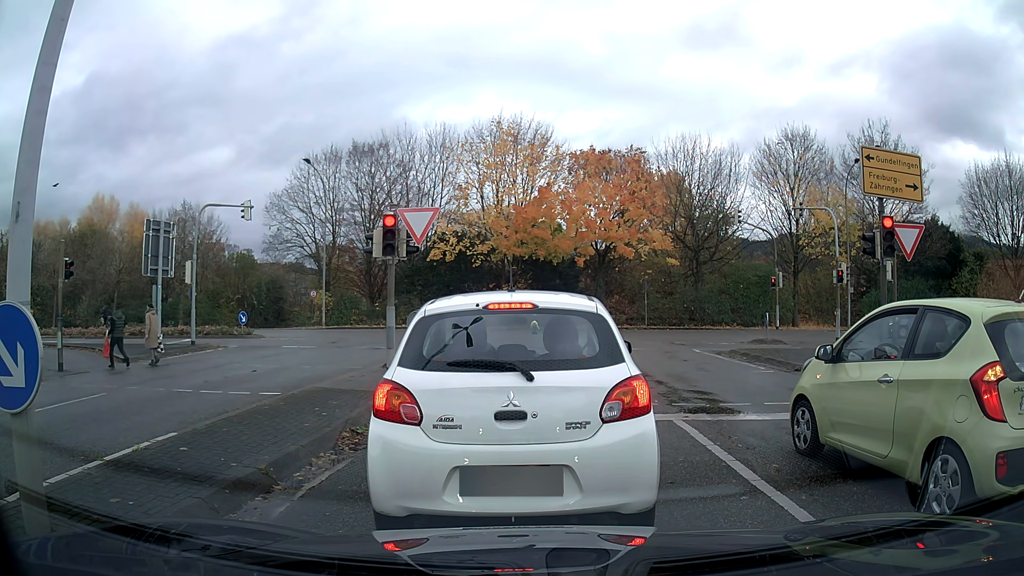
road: tertiary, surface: asphalt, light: Day
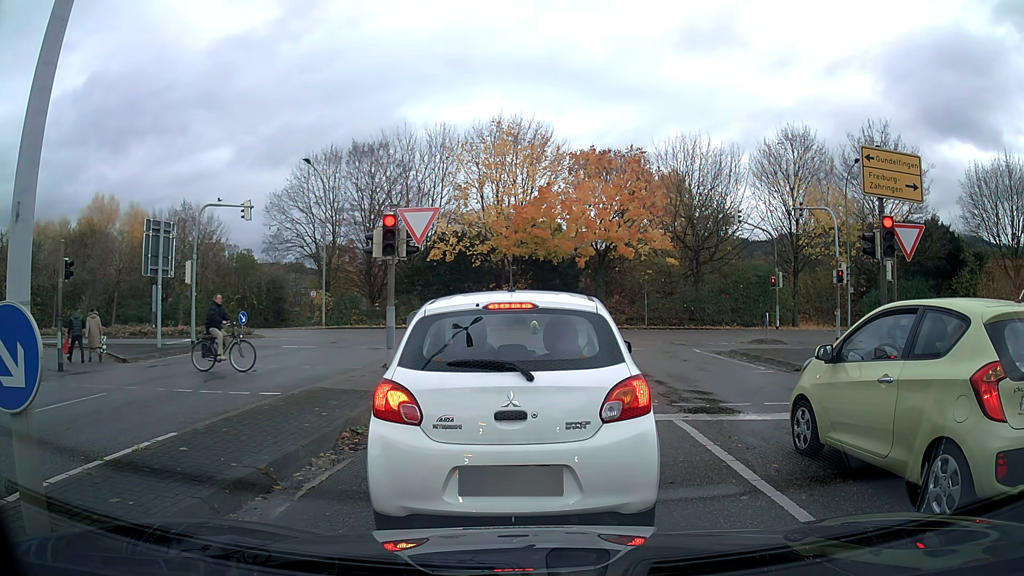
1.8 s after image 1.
(0.0, 0.0) m; 0°
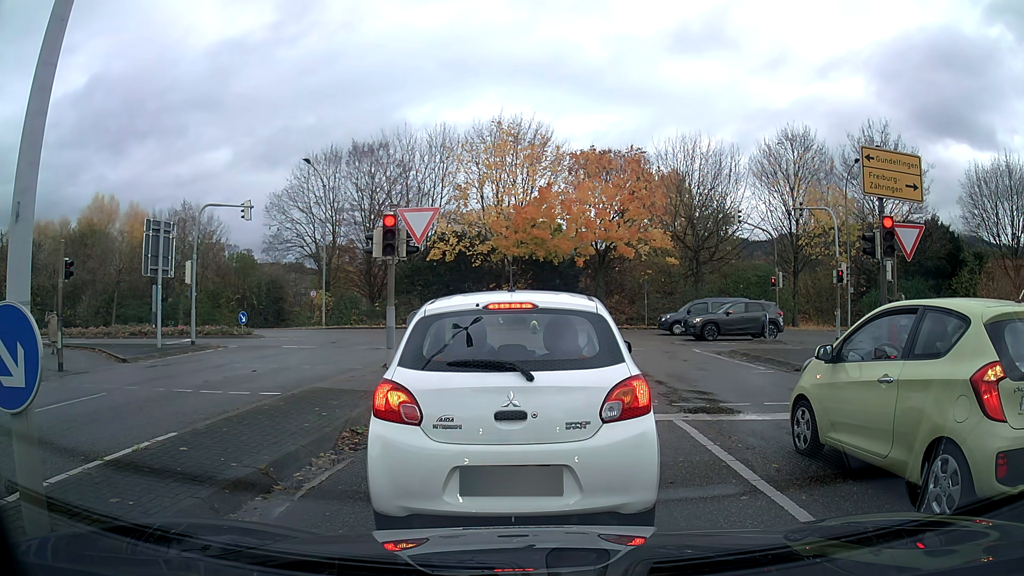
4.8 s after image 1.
(0.0, 0.0) m; 0°
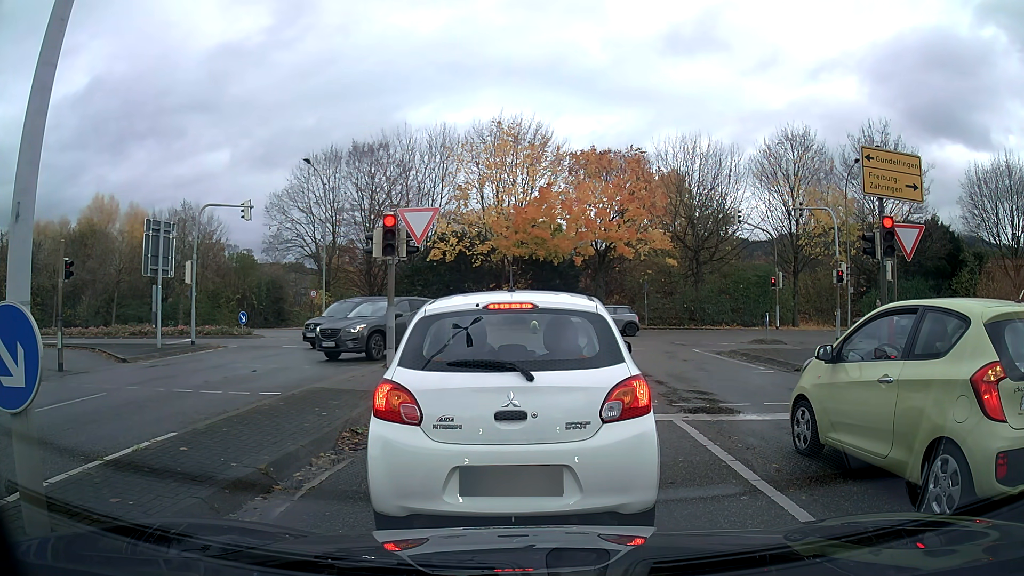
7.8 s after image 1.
(0.0, 0.0) m; 0°
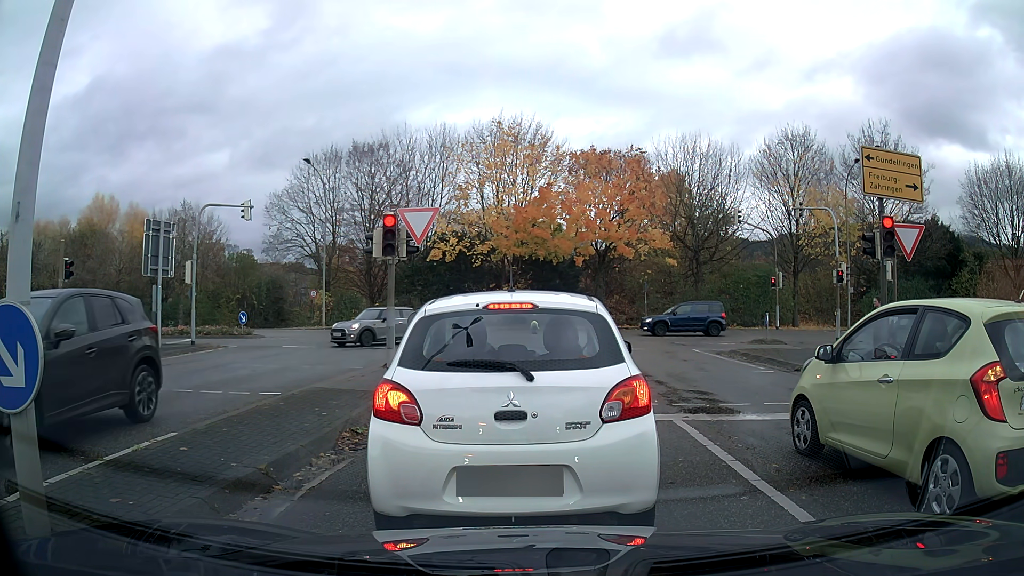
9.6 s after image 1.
(0.0, 0.0) m; 0°
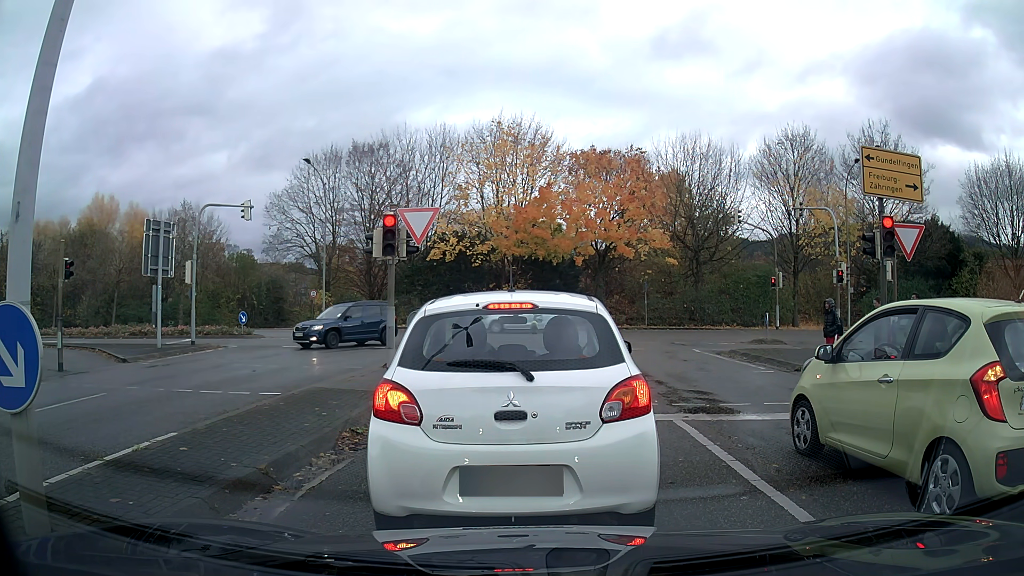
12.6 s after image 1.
(0.0, 0.0) m; 0°
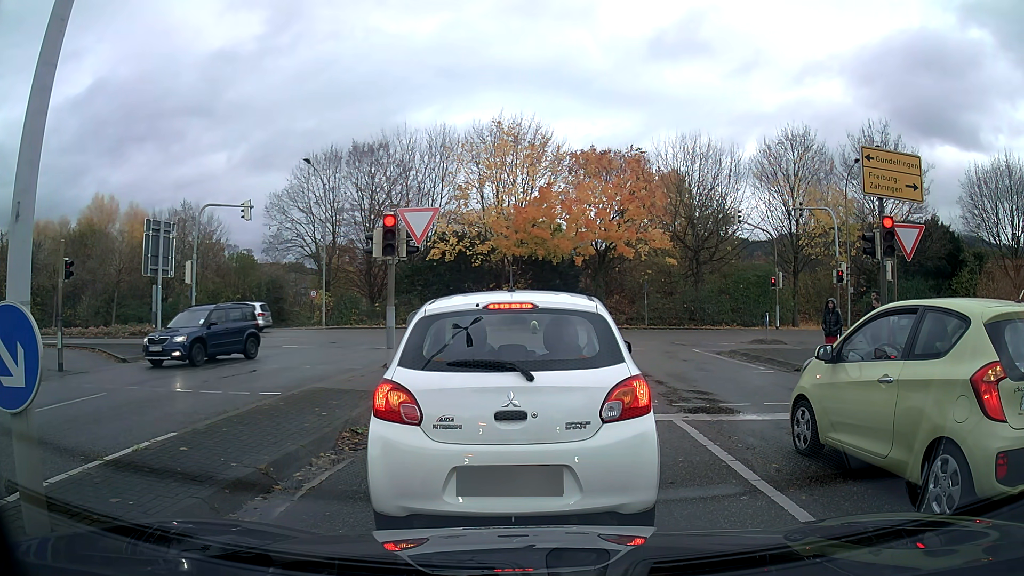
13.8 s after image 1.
(0.0, 0.0) m; 0°
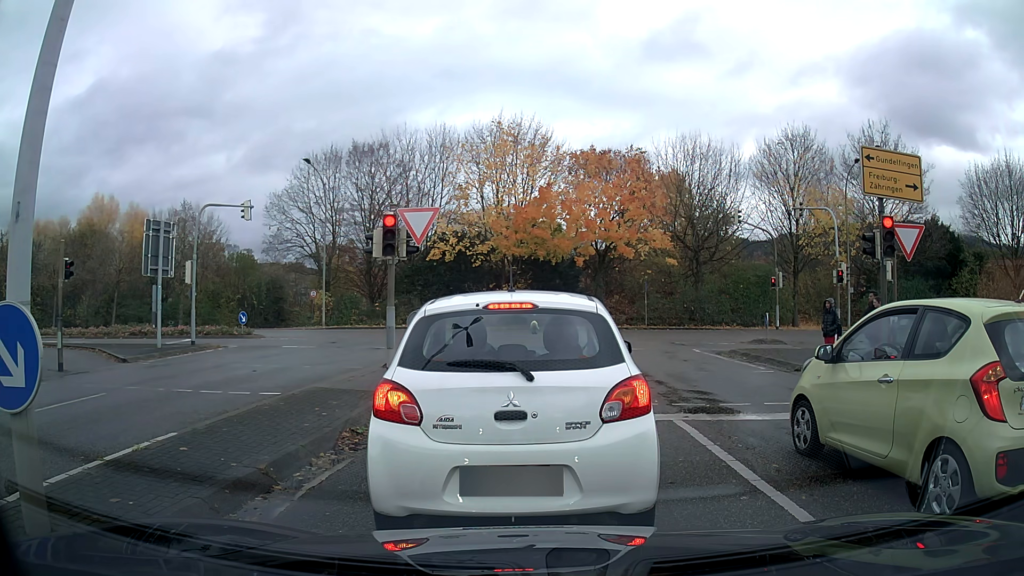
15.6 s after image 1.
(0.0, 0.0) m; 0°
